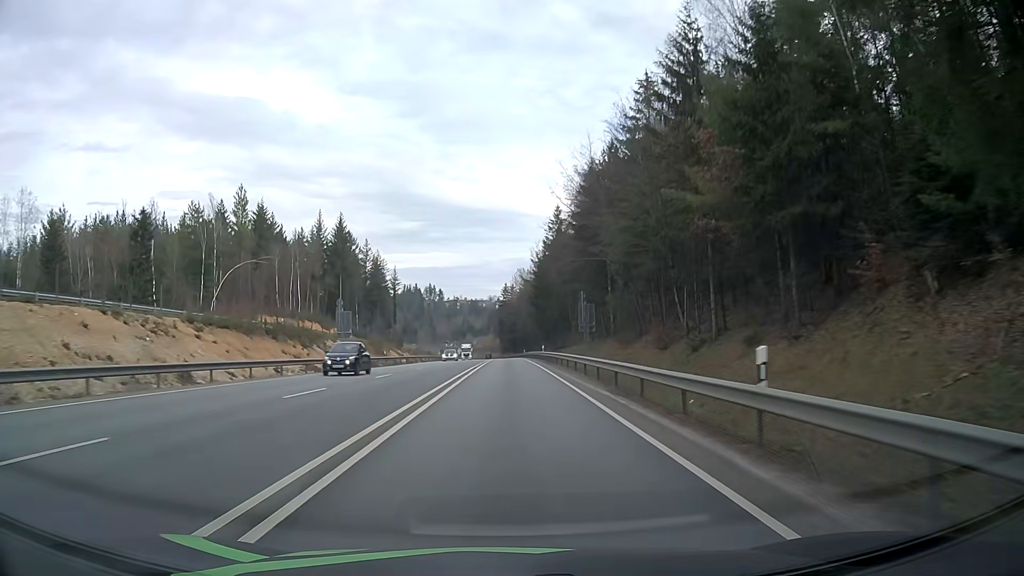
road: primary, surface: asphalt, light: Day
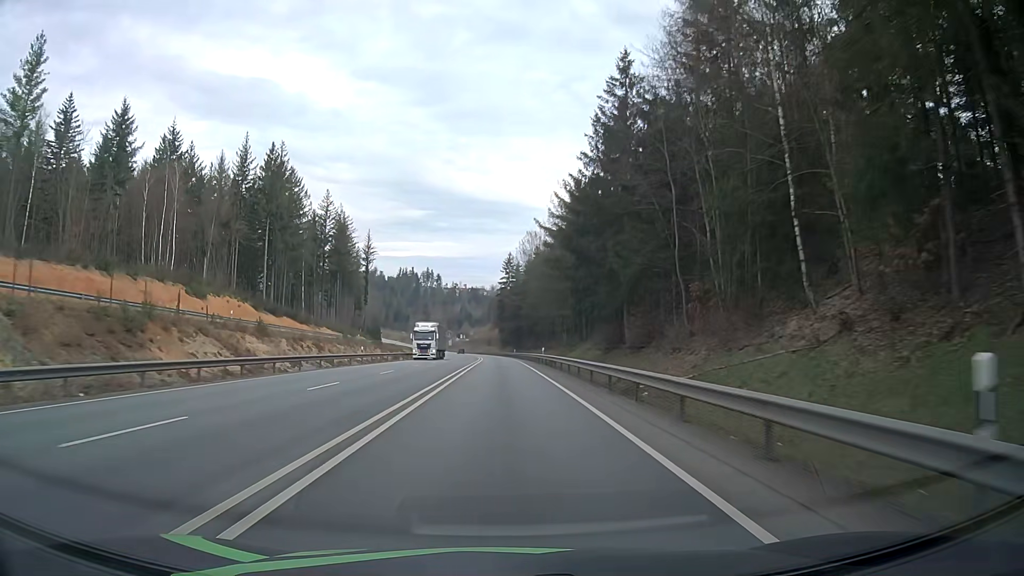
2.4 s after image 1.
(0.0, +57.1) m; 0°
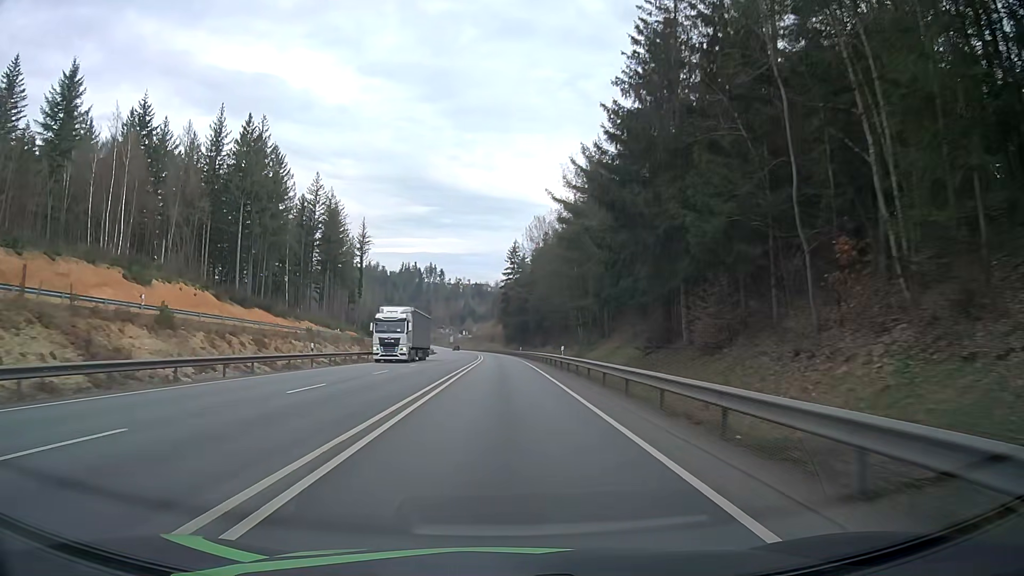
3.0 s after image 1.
(0.0, +14.3) m; 0°
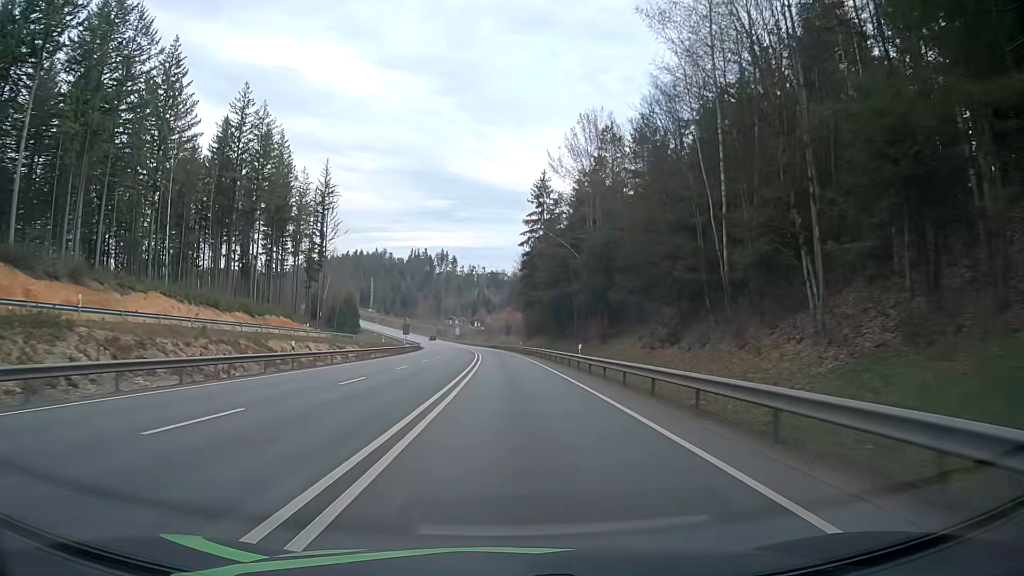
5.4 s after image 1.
(-0.6, +56.7) m; -1°
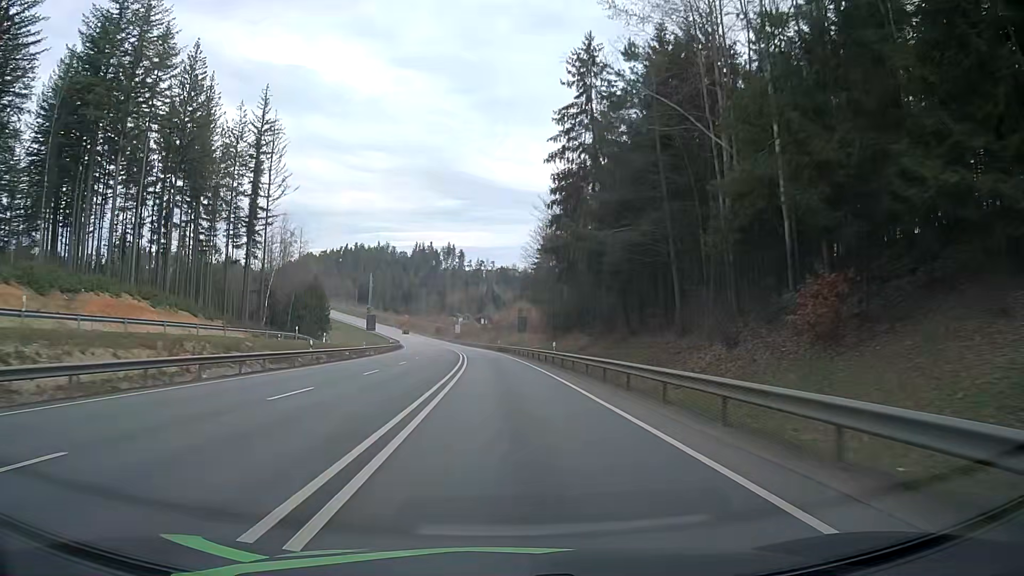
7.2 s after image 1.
(-0.4, +42.2) m; -1°
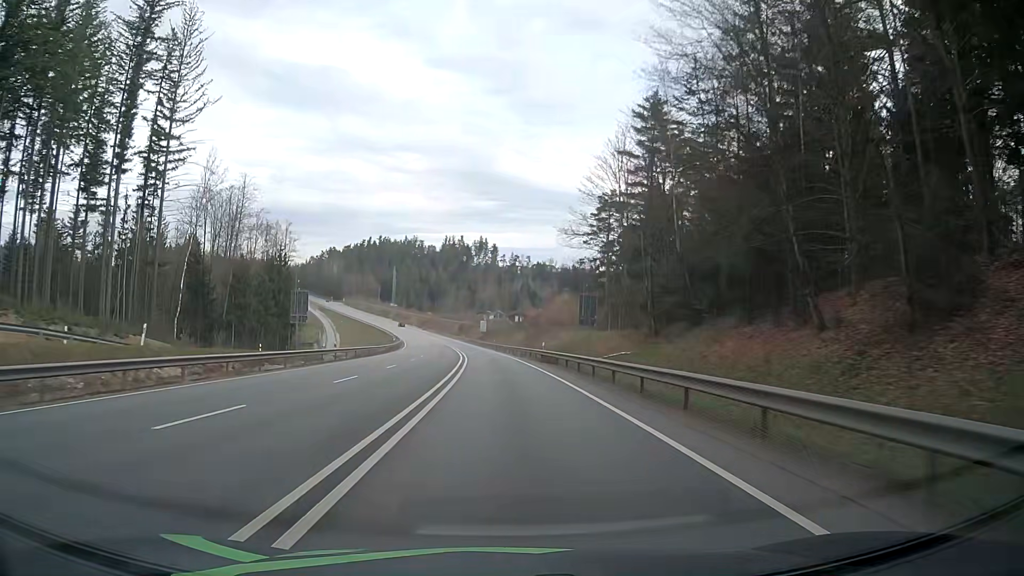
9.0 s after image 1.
(-1.1, +41.9) m; -3°
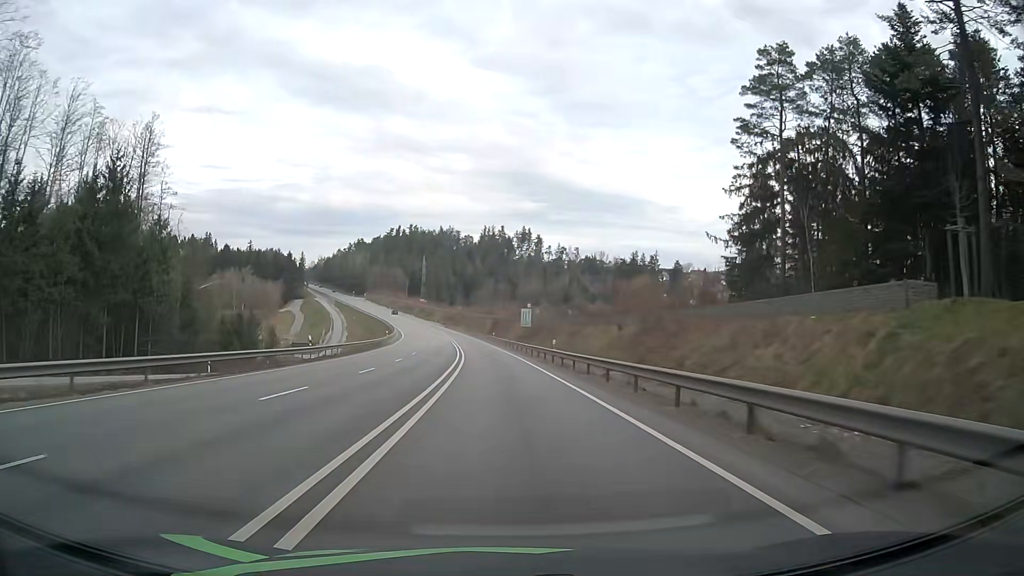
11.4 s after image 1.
(-1.8, +55.5) m; -3°
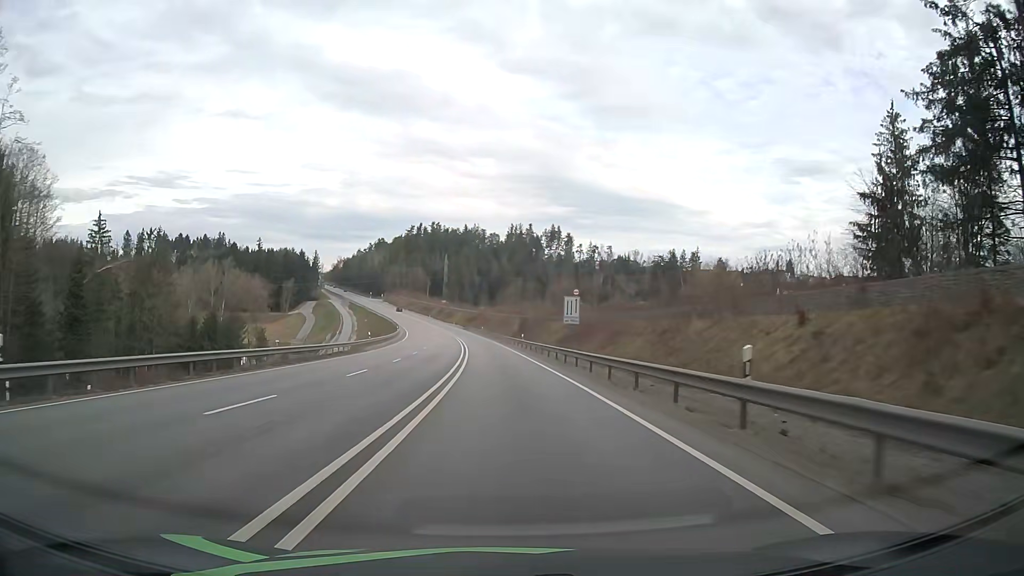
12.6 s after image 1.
(-0.6, +27.6) m; -3°
(0, +10) (0, +20) (-1, +30) (-1, +40) (-2, +50) (-2, +60) (-3, +70) (-4, +80) (-5, +90) (-6, +100) m
